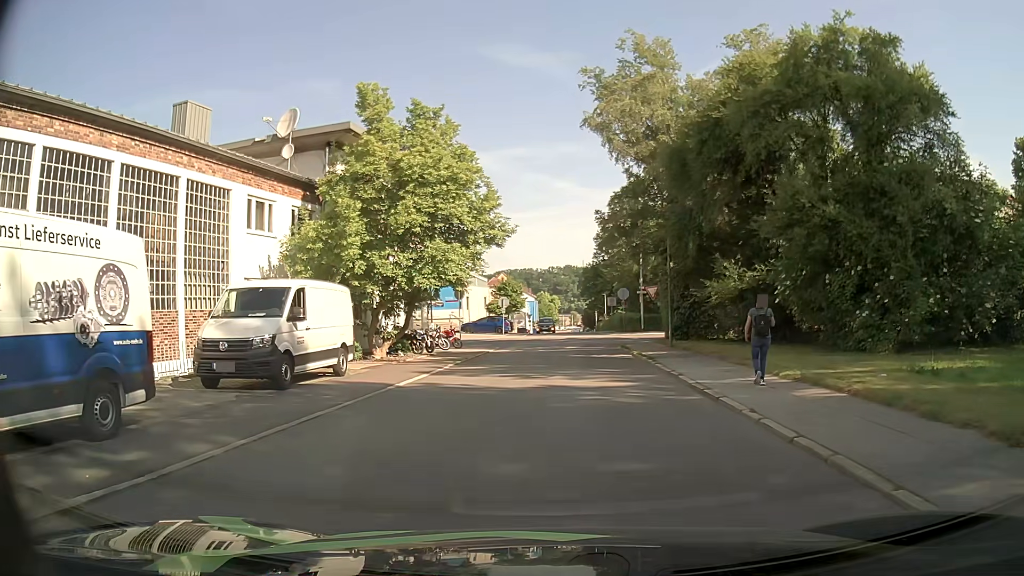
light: Day
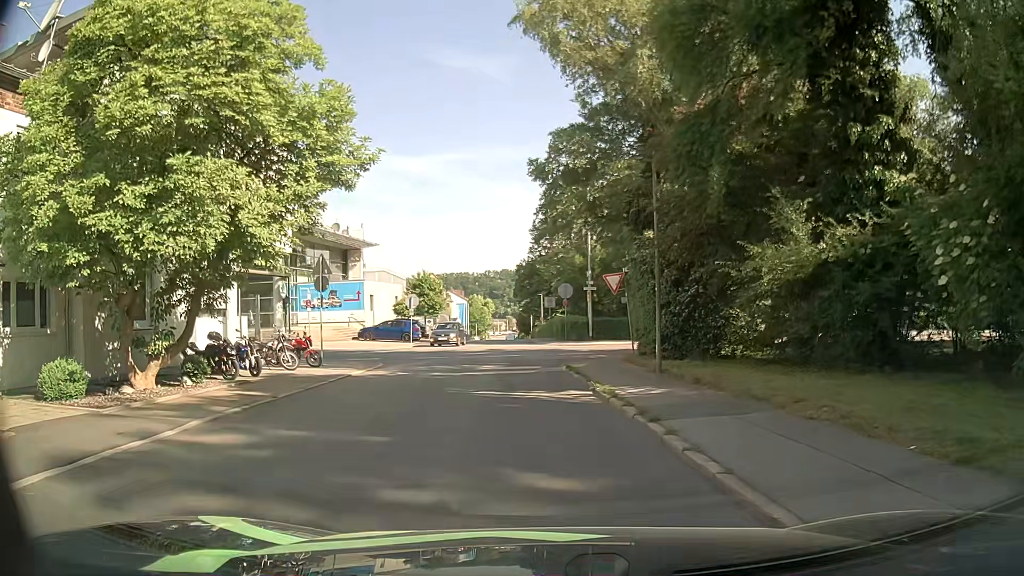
(+0.9, +12.5) m; +6°
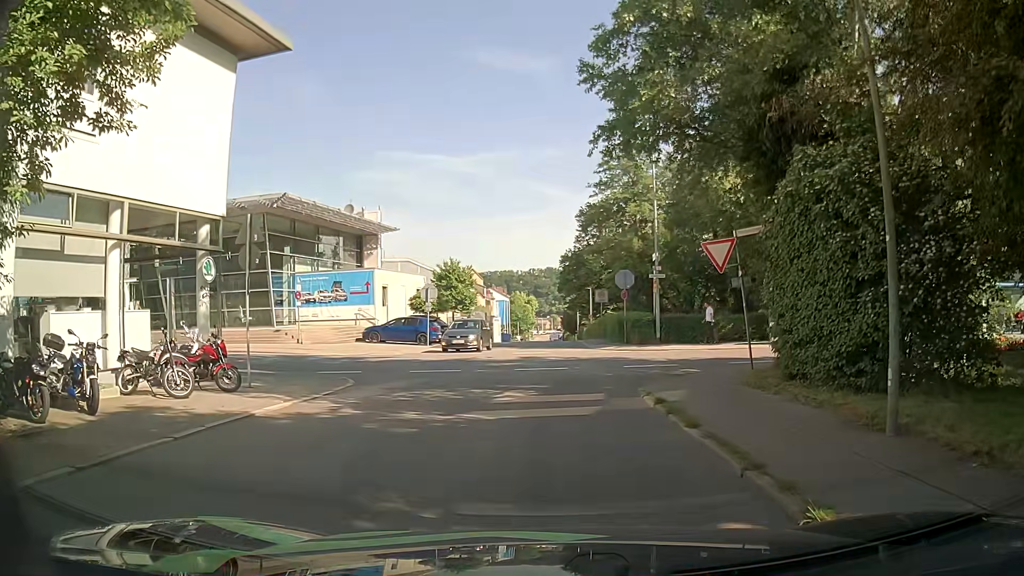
(-0.4, +9.2) m; -3°
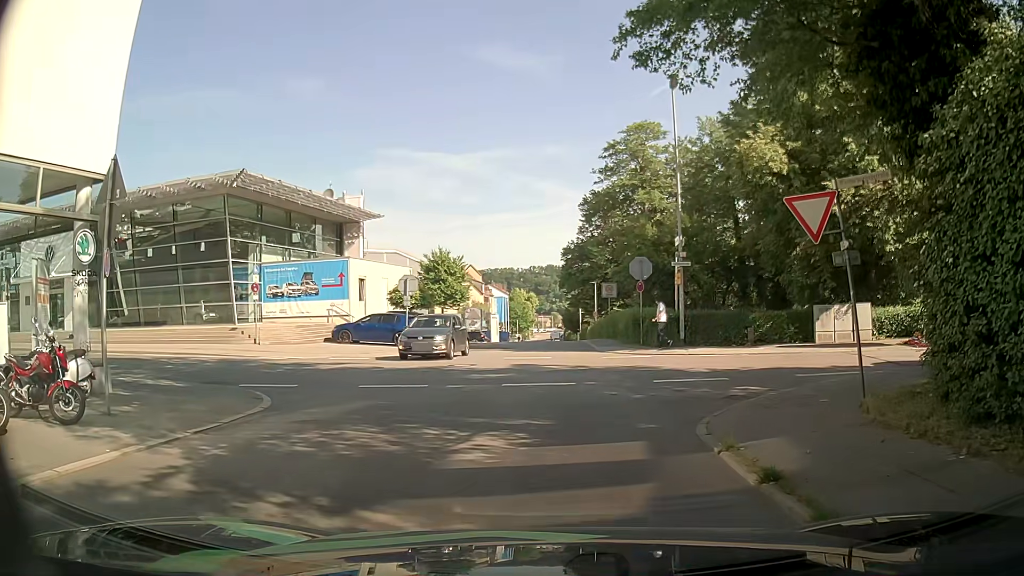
(-0.1, +5.3) m; -2°
